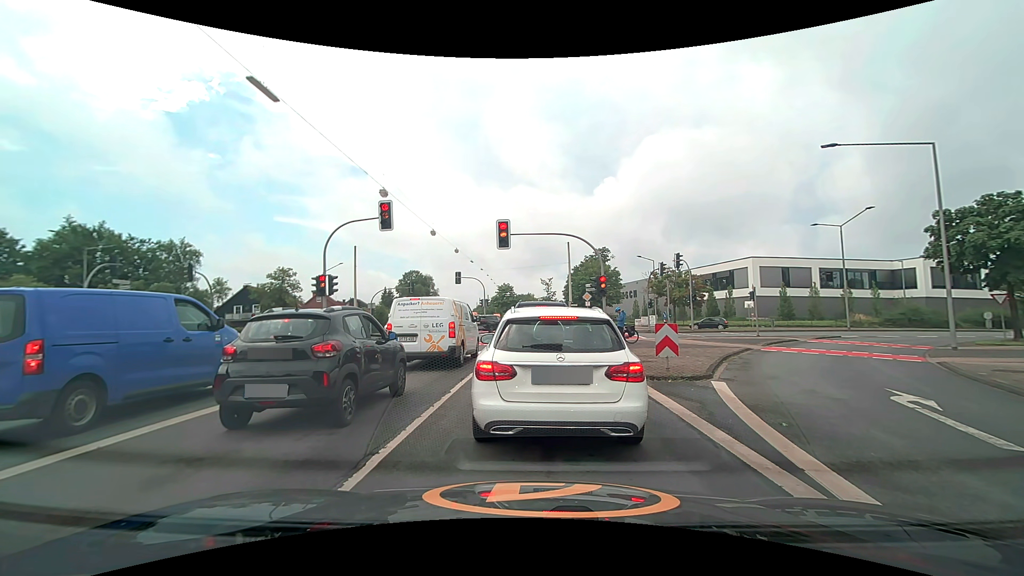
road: secondary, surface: asphalt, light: Day
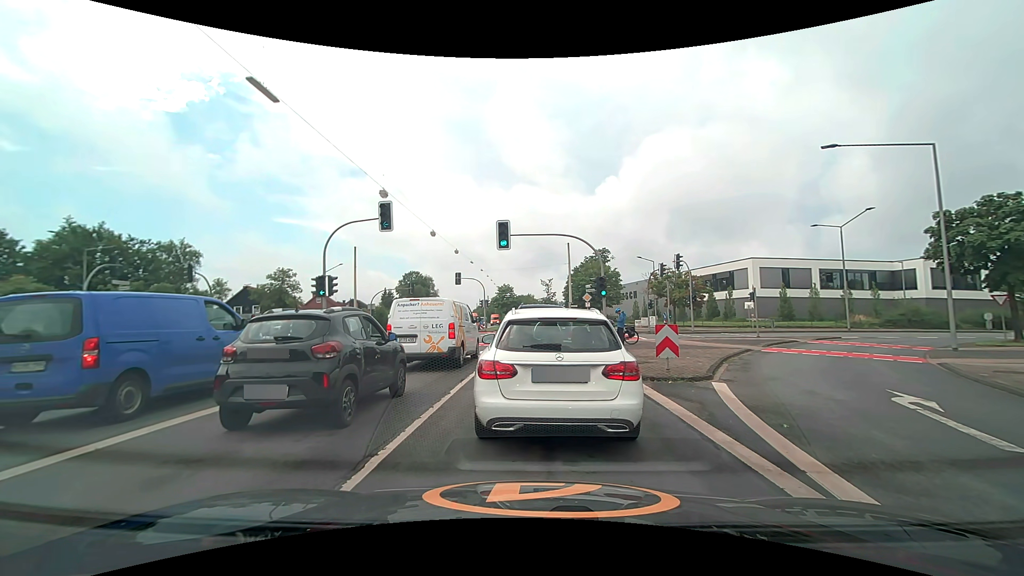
(0.0, 0.0) m; 0°
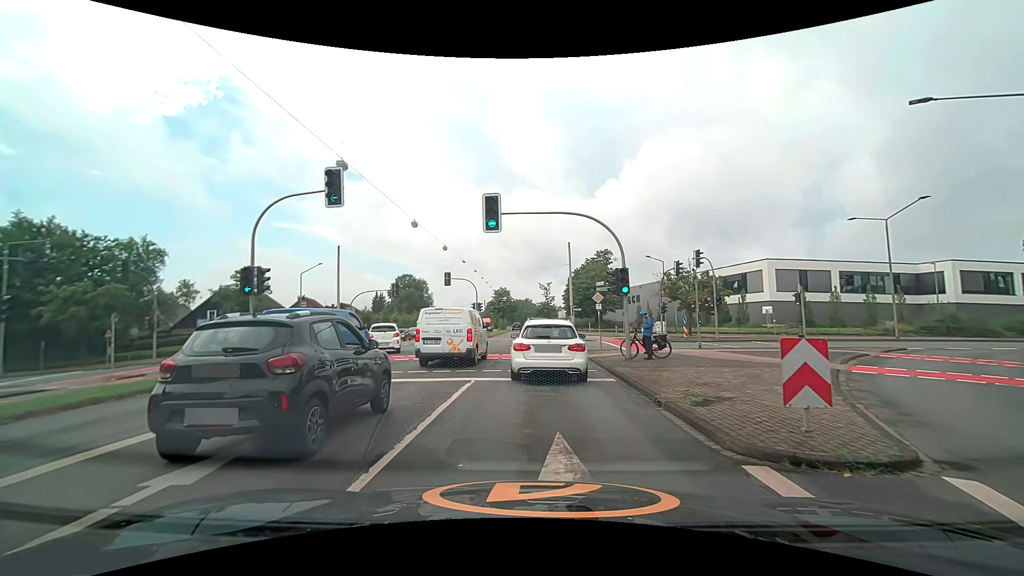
(-0.1, +6.1) m; -1°
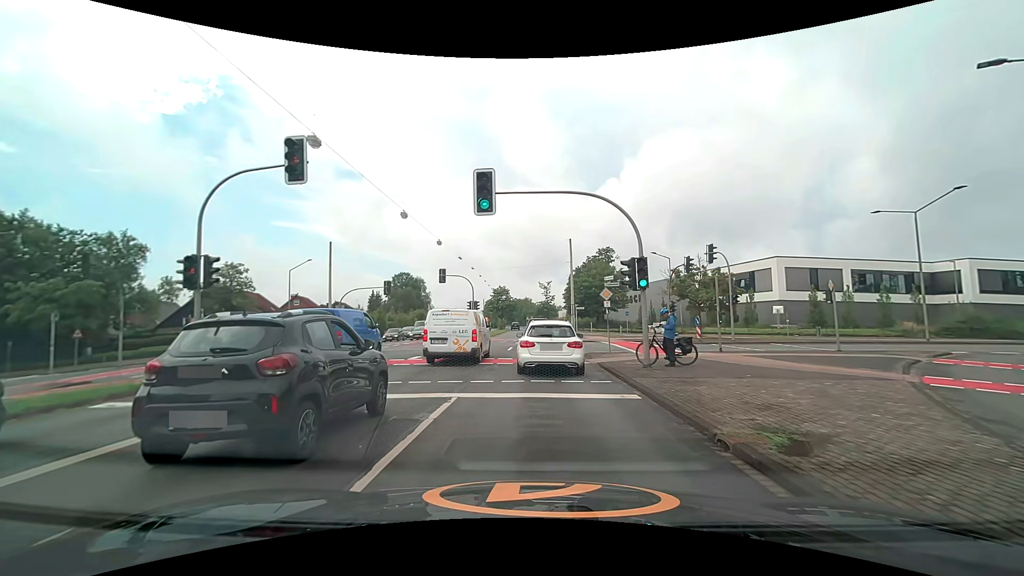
(0.0, +2.9) m; +1°
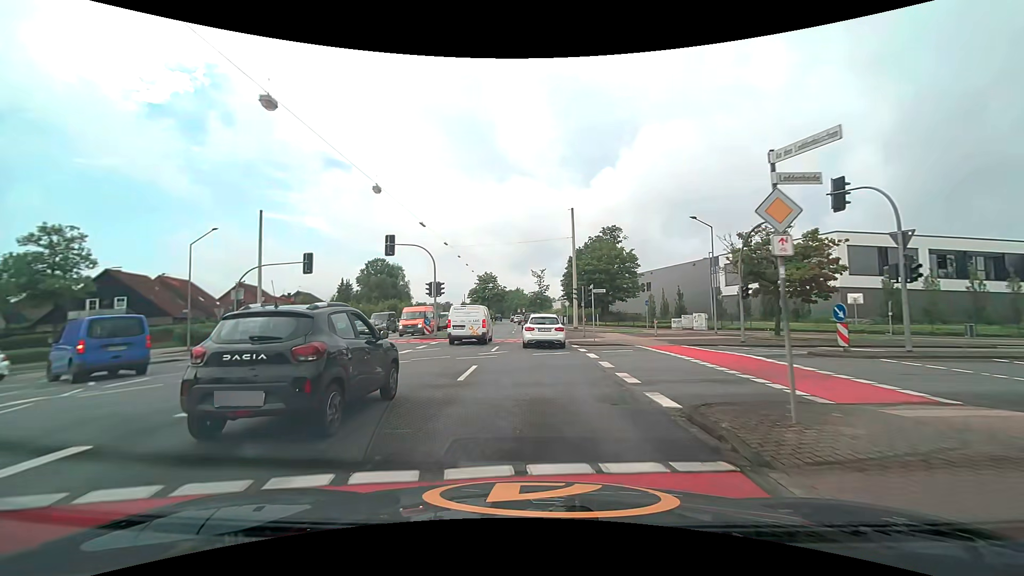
(0.0, +15.7) m; +1°
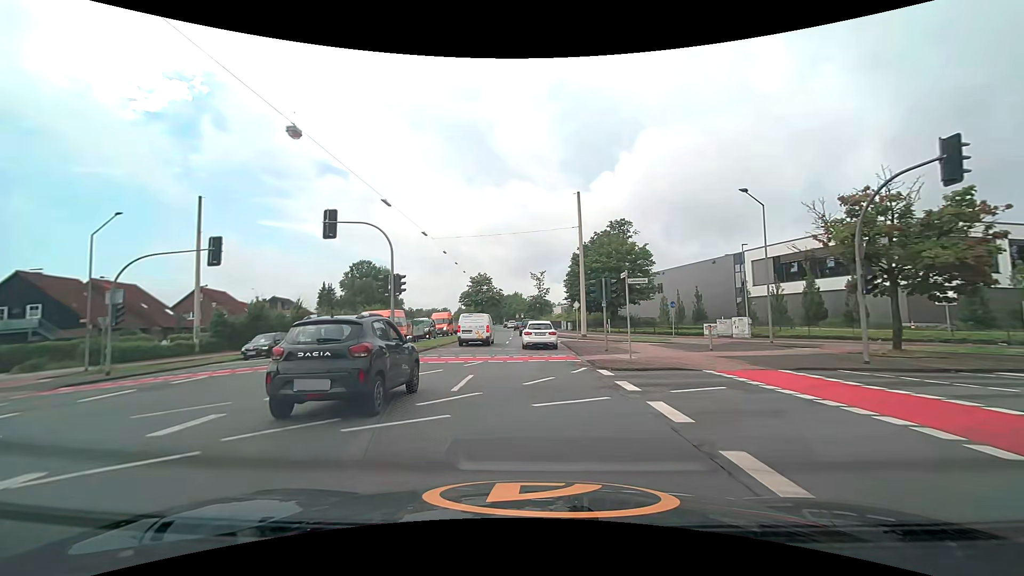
(0.0, +9.6) m; -1°
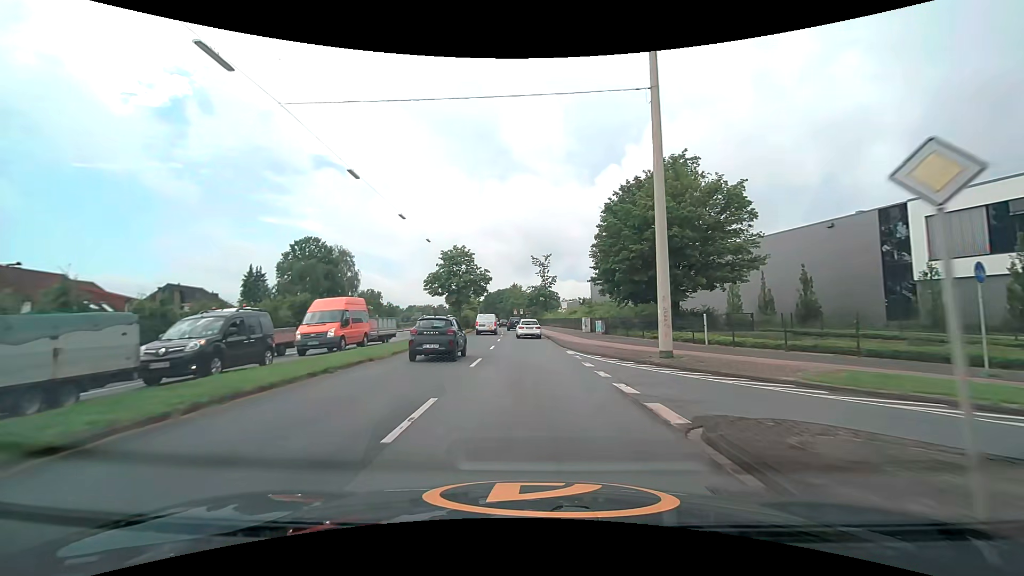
(+0.2, +27.9) m; 0°
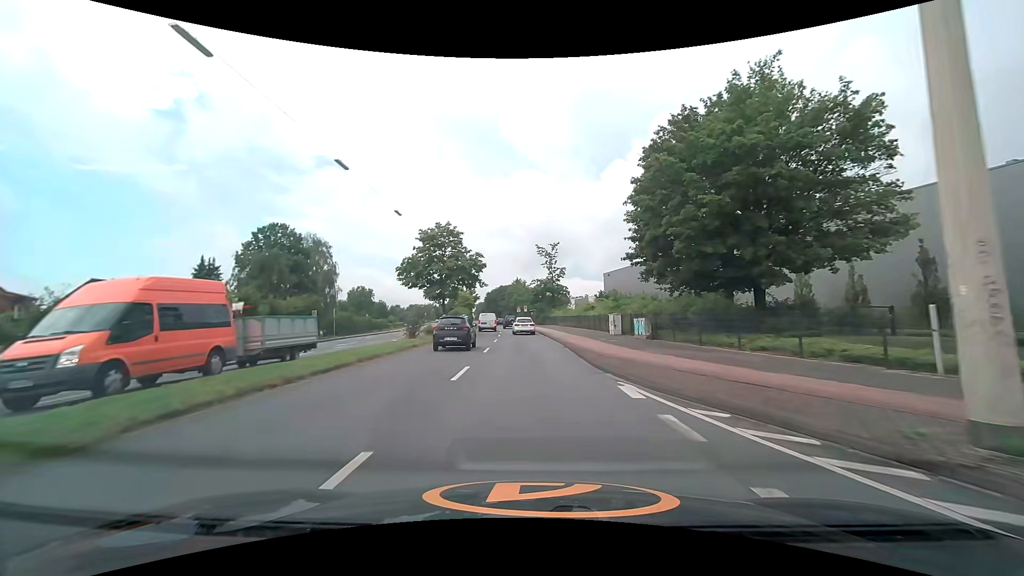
(-0.1, +12.7) m; 0°
(0, +10) (0, +20) (-1, +30) (-1, +40) (-2, +50) (-3, +60) (-4, +70) (-5, +80) (-6, +90) (-7, +100) m
